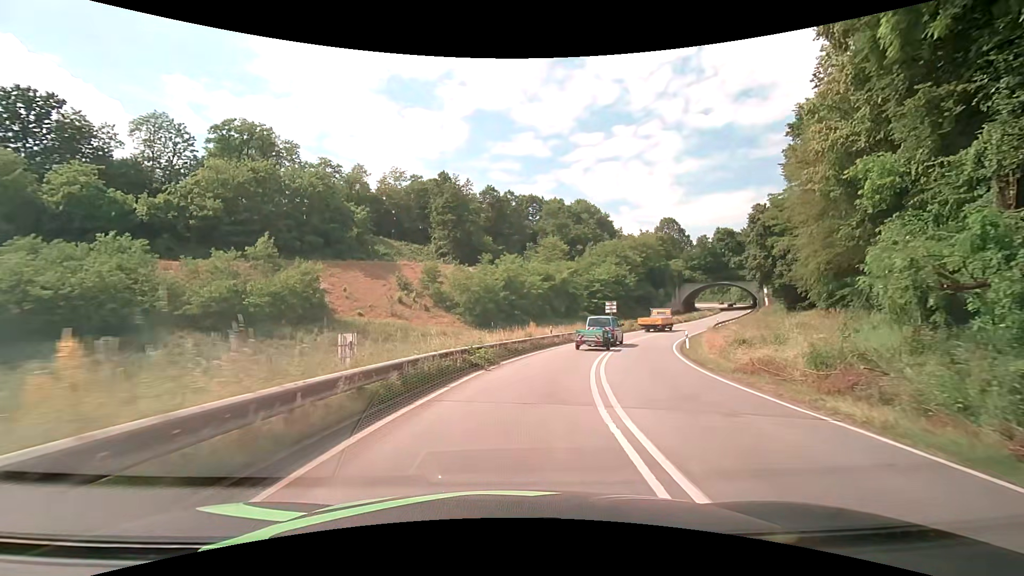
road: primary_link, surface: asphalt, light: Day
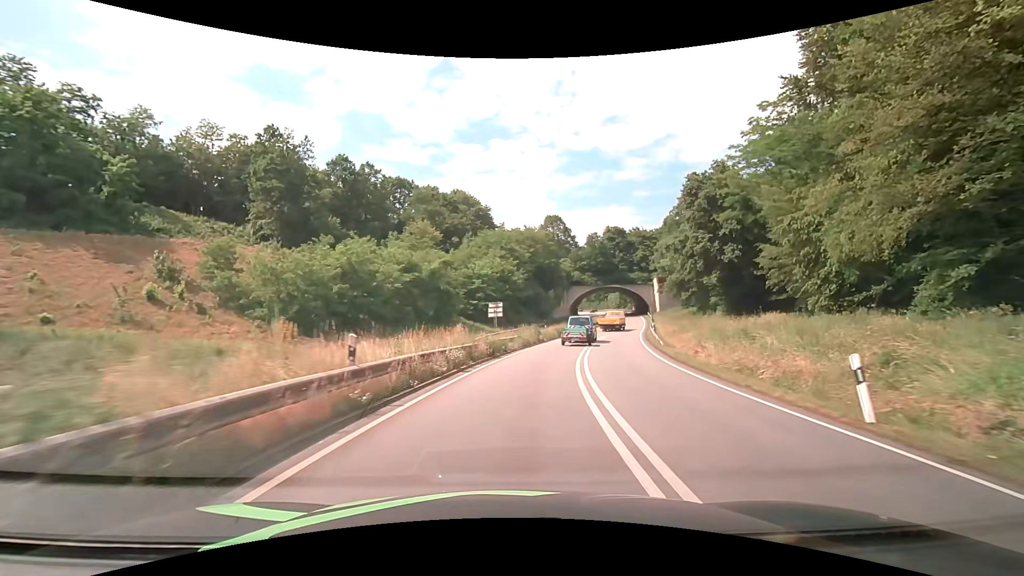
(+3.0, +24.5) m; +14°
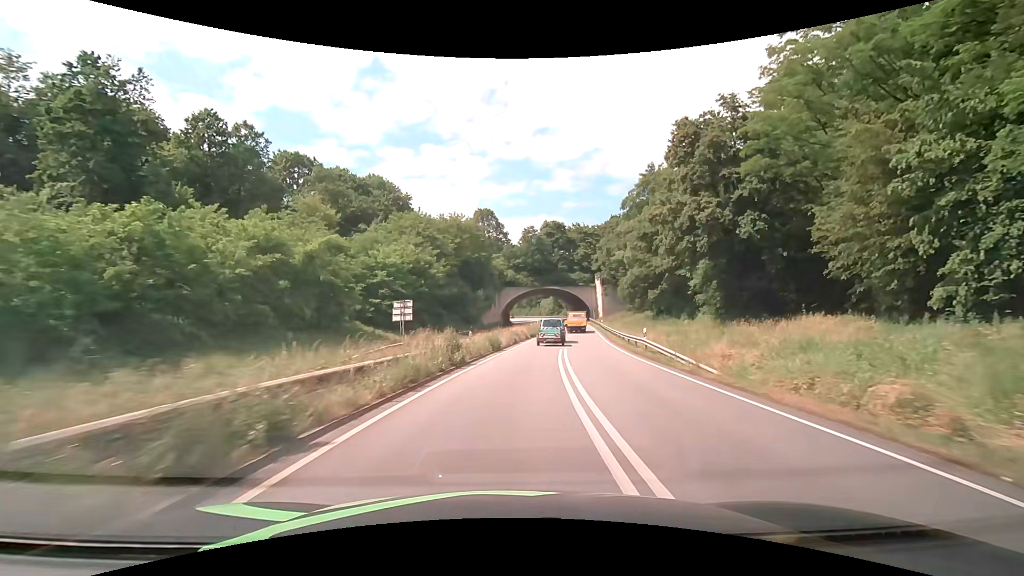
(+1.6, +18.5) m; +9°
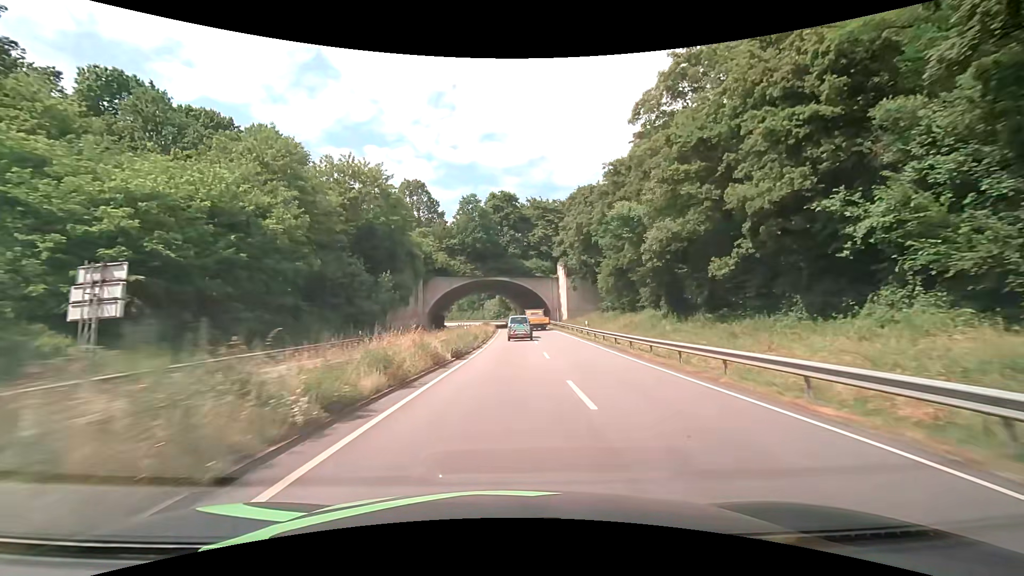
(+2.3, +30.4) m; +7°
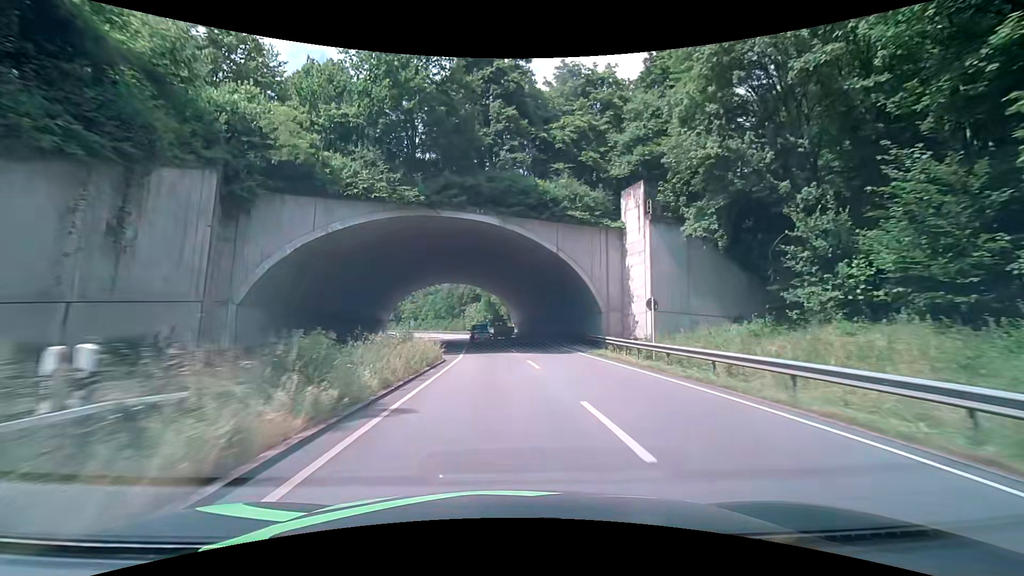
(+0.7, +51.4) m; +1°
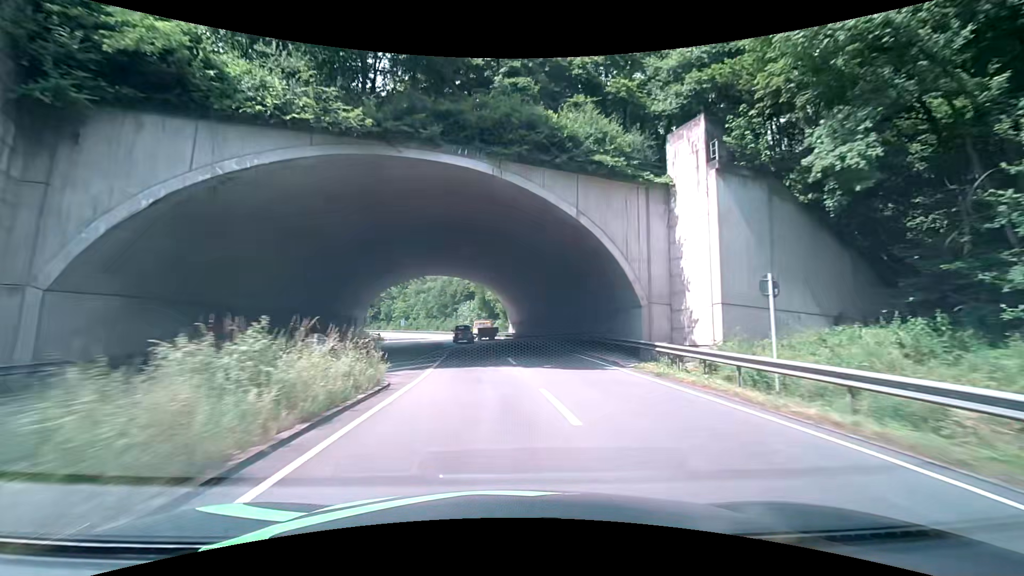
(+0.1, +10.2) m; 0°
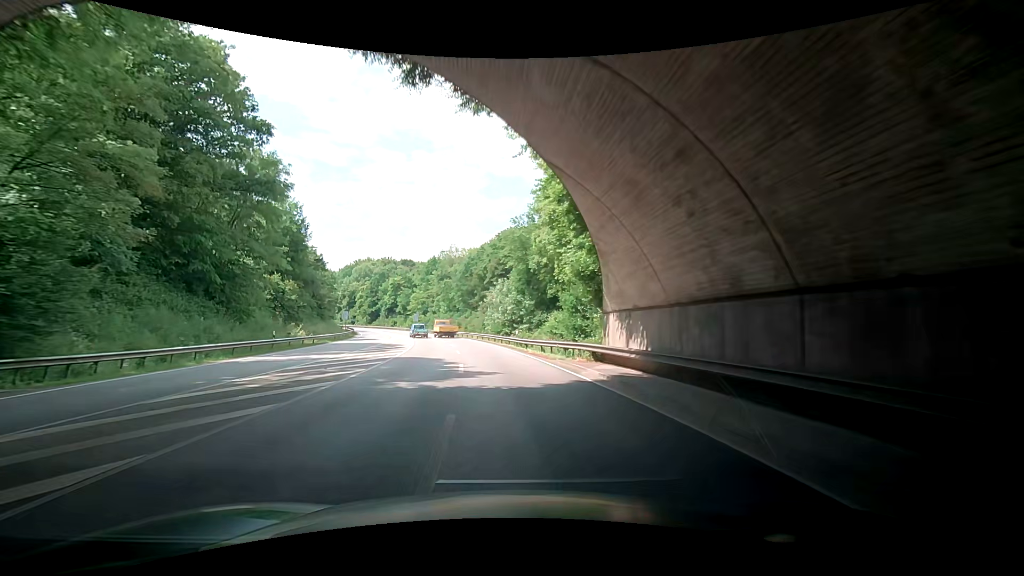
(-2.0, +51.8) m; -7°
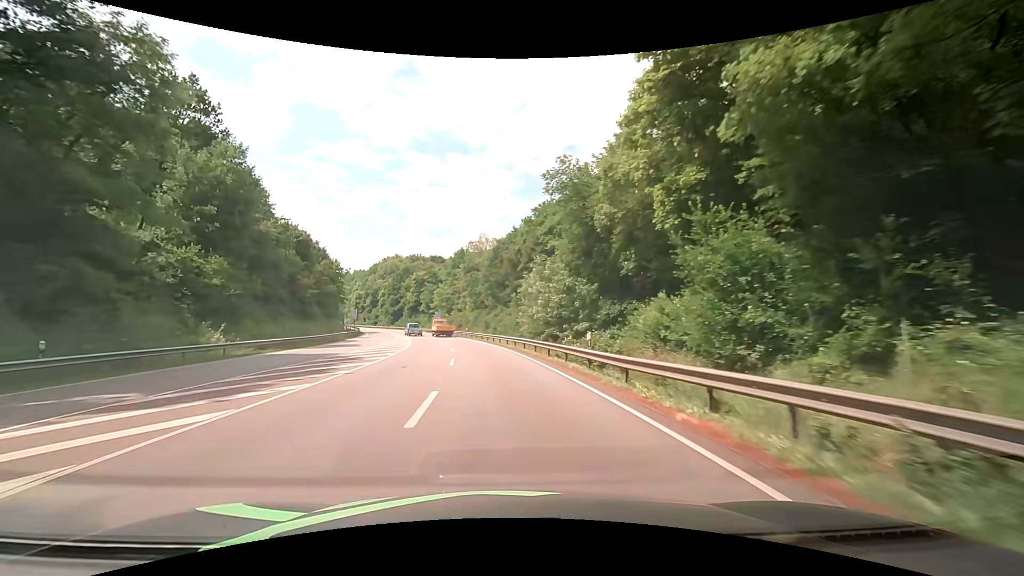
(-0.1, +21.2) m; -1°
(0, +10) (-1, +20) (-2, +30) (-3, +40) (-5, +50) (-7, +60) (-9, +69) (-11, +79) (-14, +89) (-17, +98) m
